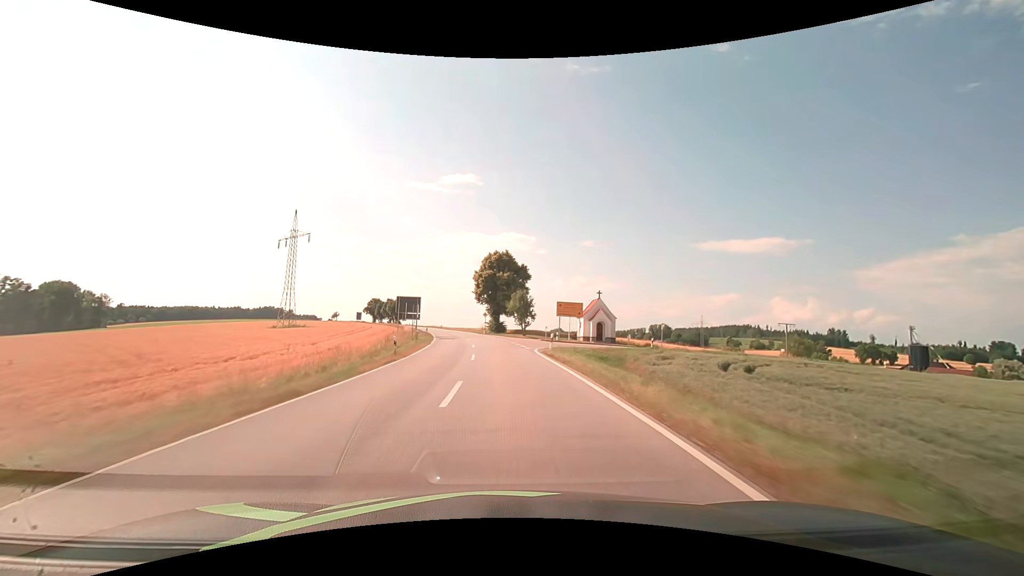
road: secondary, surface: asphalt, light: Day
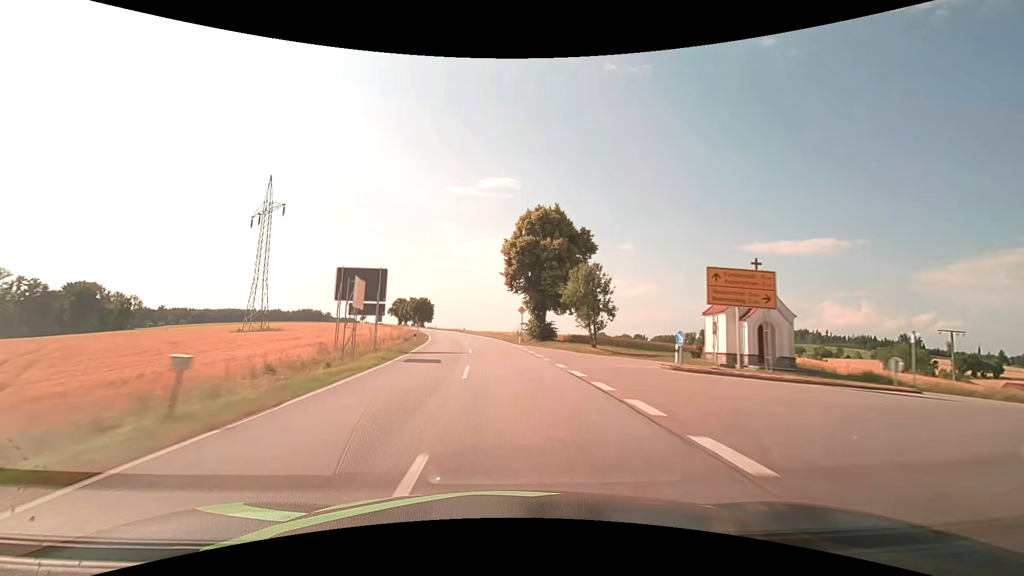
(-1.3, +31.2) m; -4°
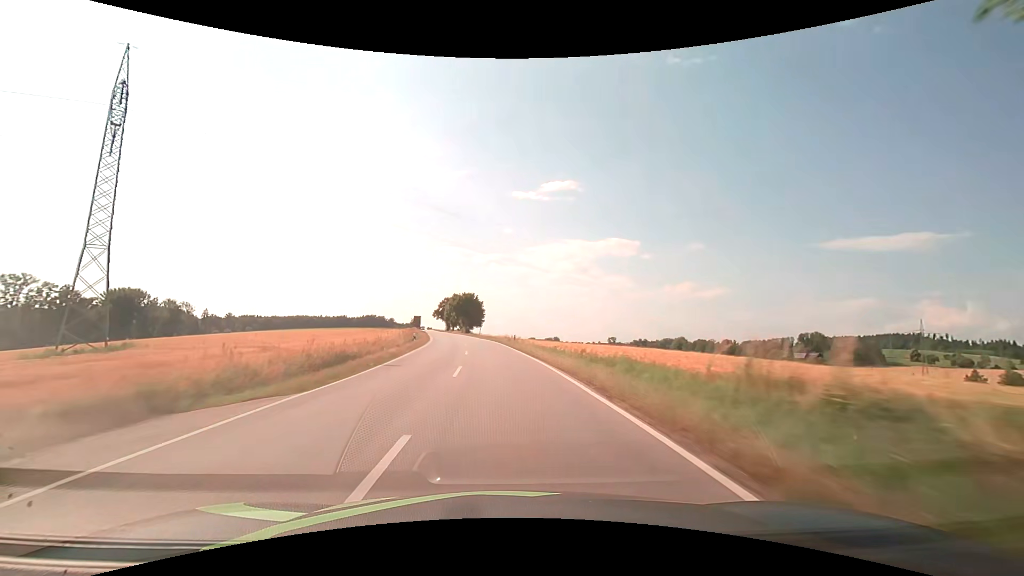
(-2.9, +46.8) m; -8°
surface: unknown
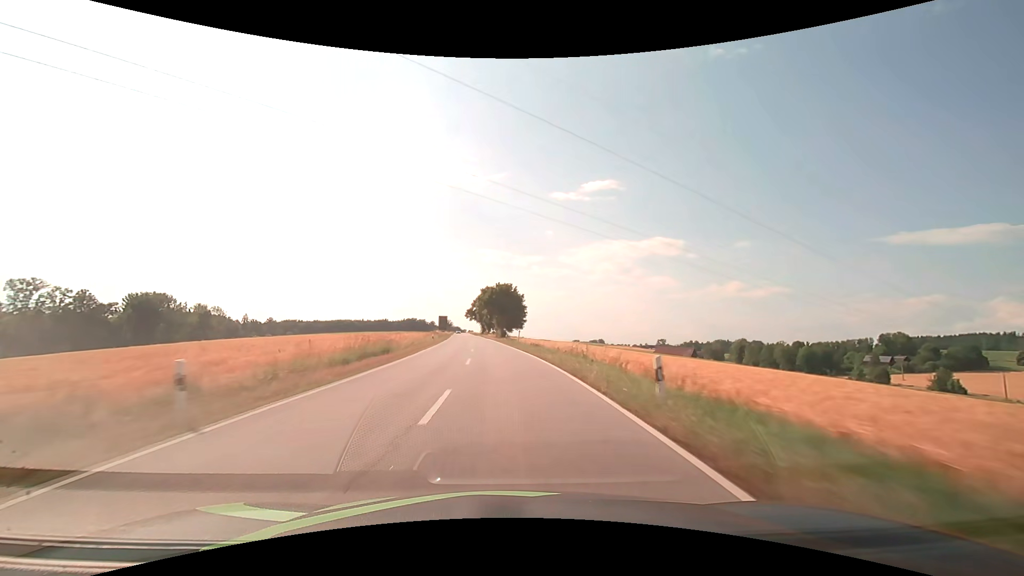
(-1.1, +31.3) m; -4°
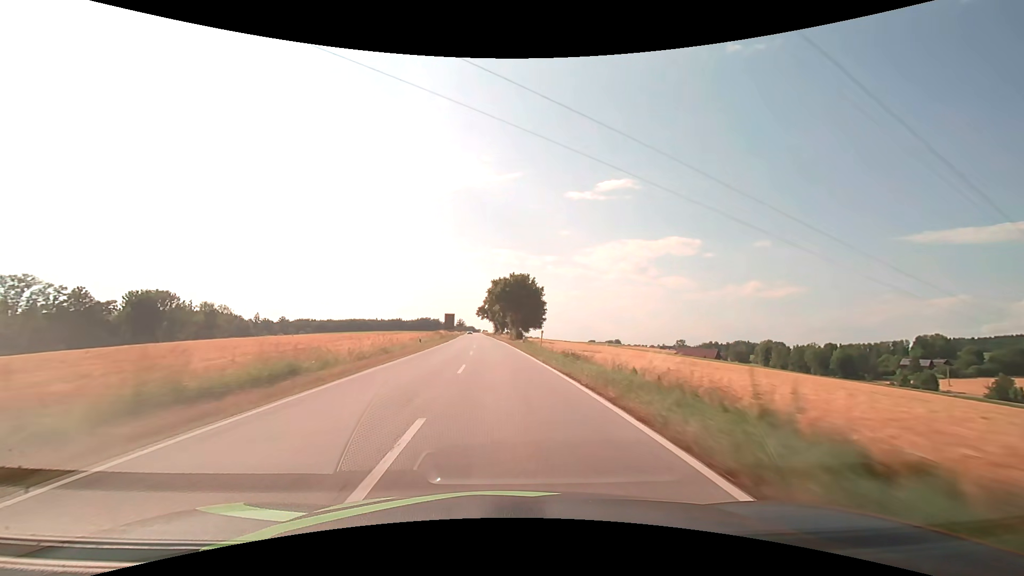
(-0.3, +15.7) m; -2°
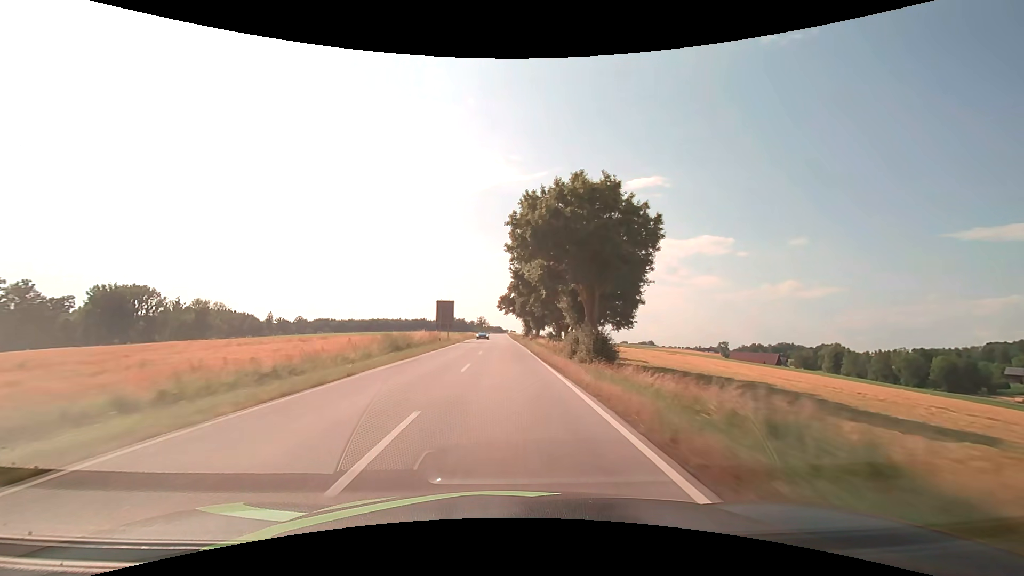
(-1.6, +47.3) m; -3°
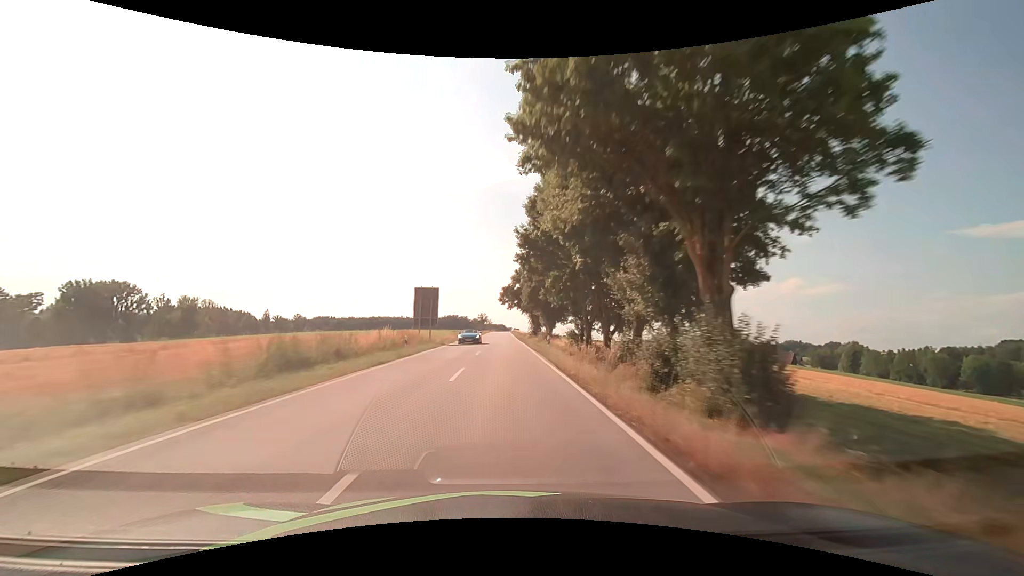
(0.0, +15.8) m; 0°
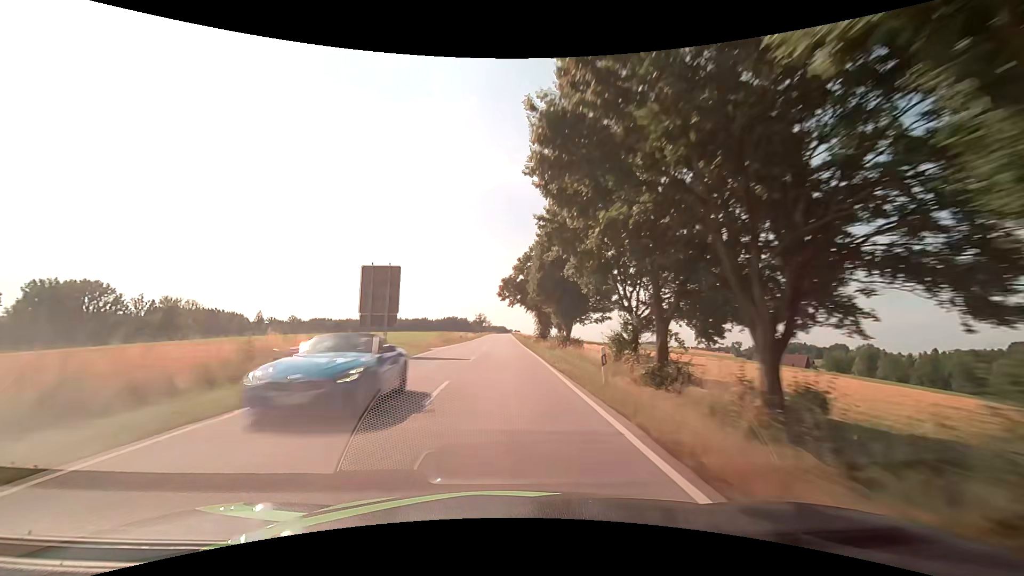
(0.0, +15.8) m; 0°
(0, +10) (0, +20) (0, +30) (0, +40) (0, +50) (0, +60) (0, +70) (0, +80) (0, +90) (0, +100) m
